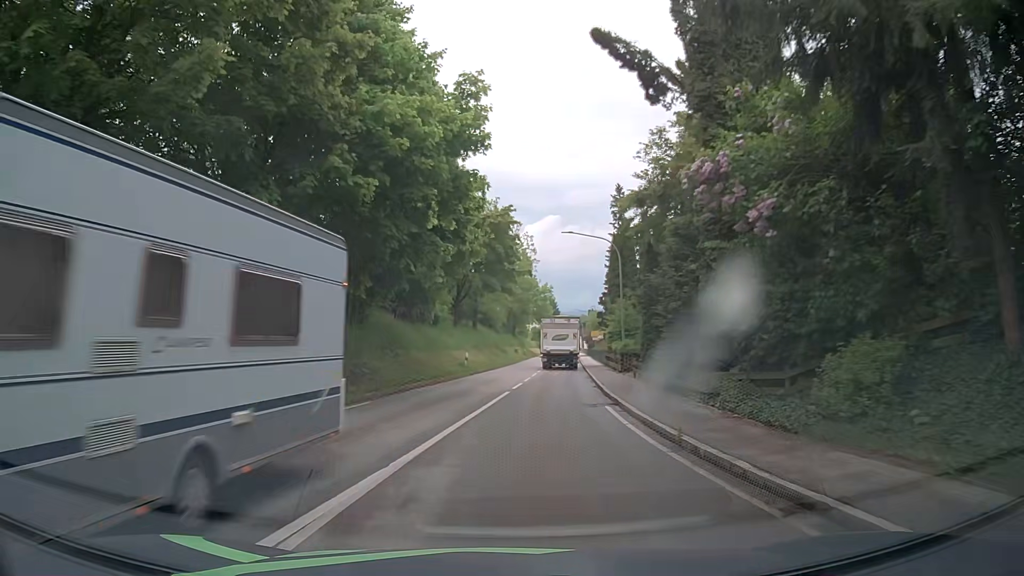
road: tertiary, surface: asphalt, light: Day
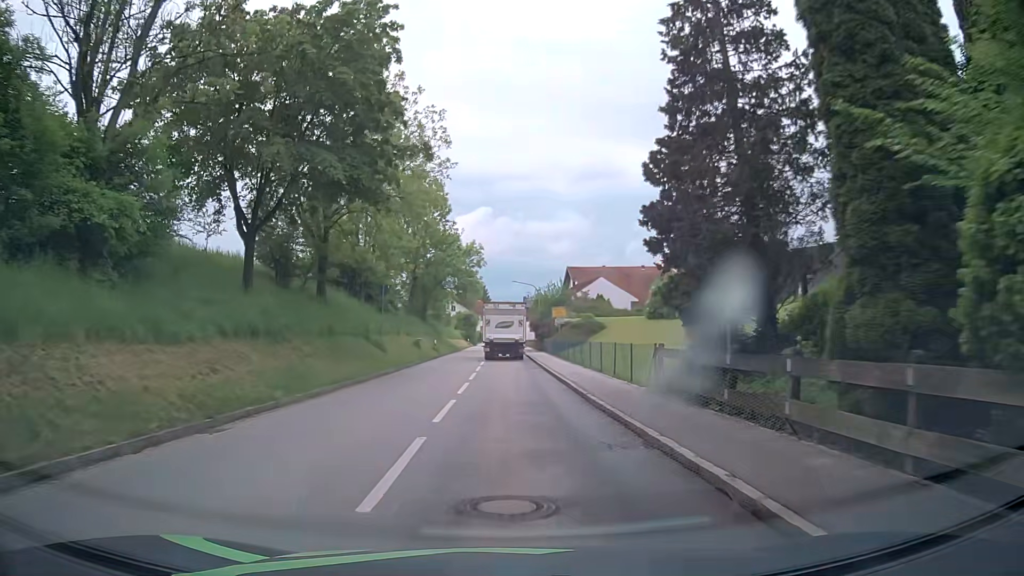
(+2.5, +36.4) m; +6°
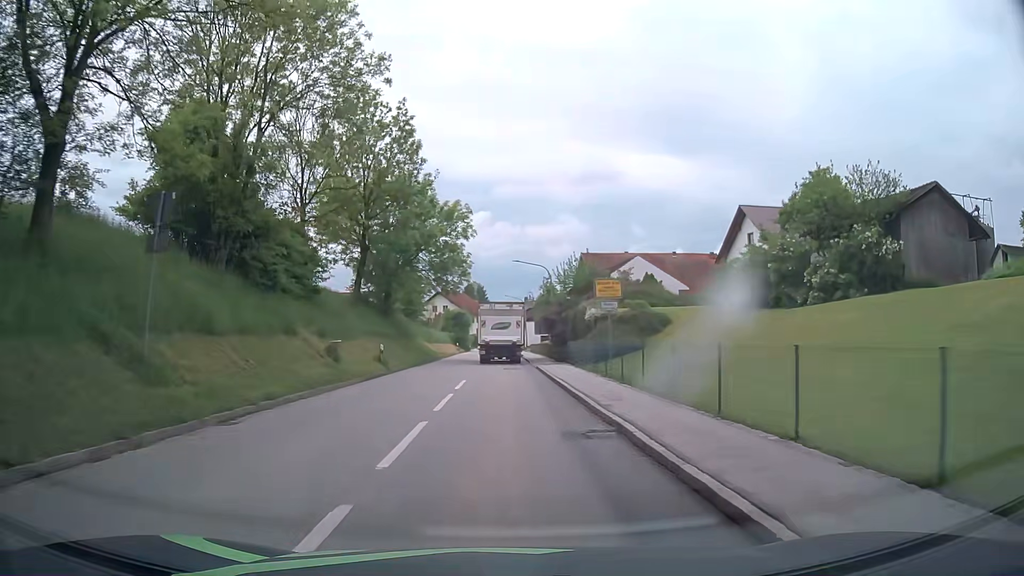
(-0.1, +22.3) m; 0°
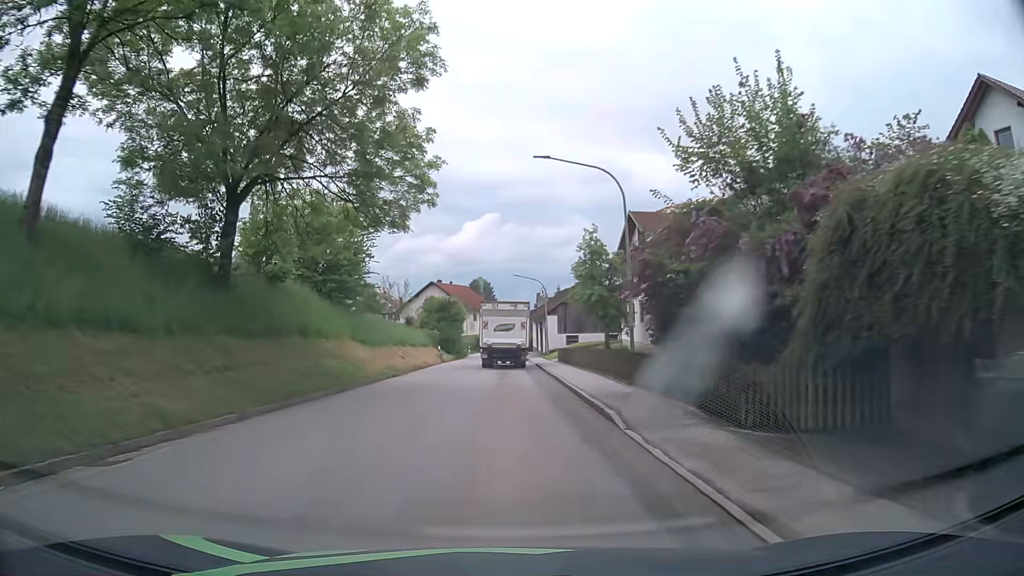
(-0.2, +30.3) m; -1°
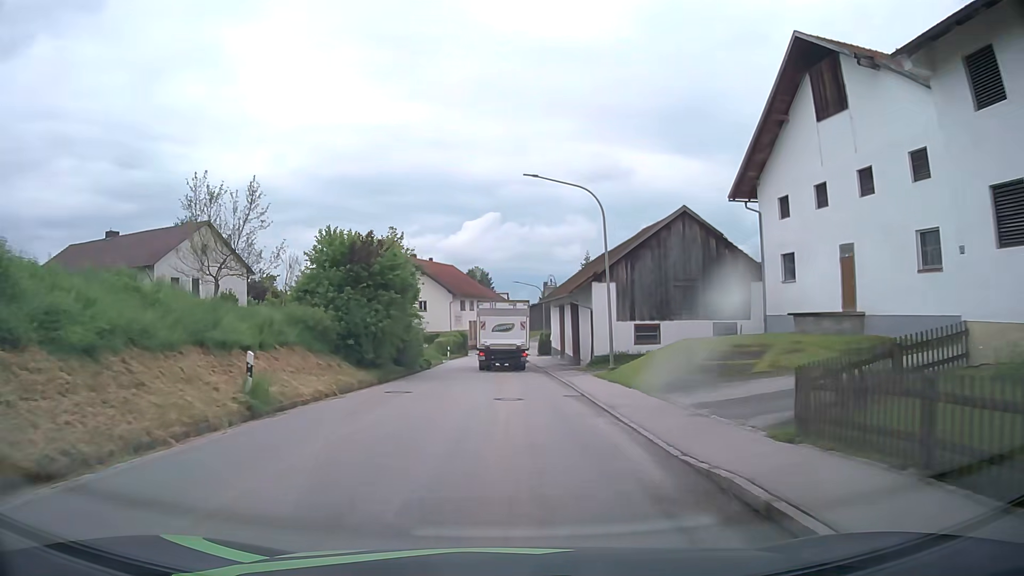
(-0.1, +37.3) m; 0°
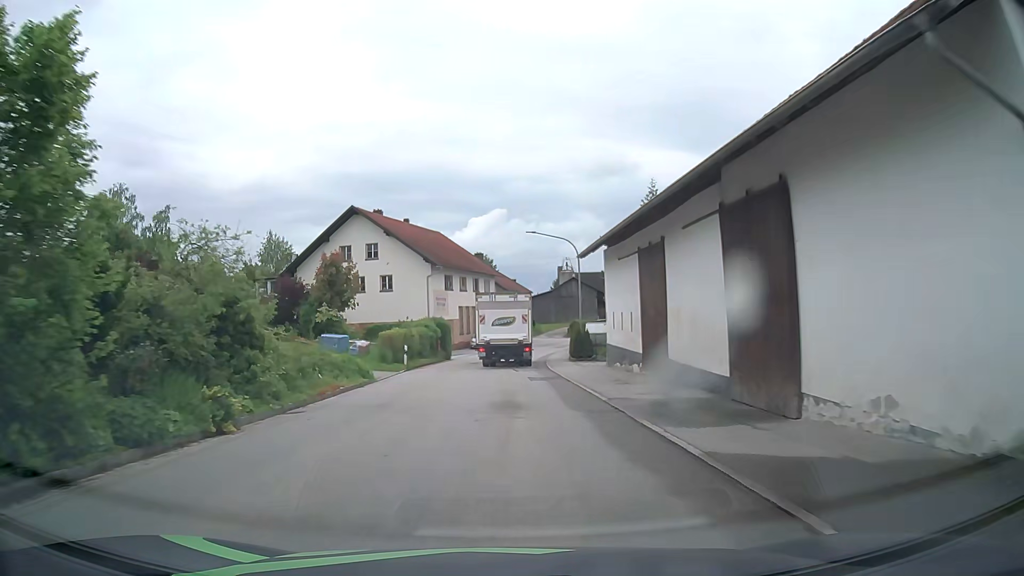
(-0.1, +29.3) m; -1°
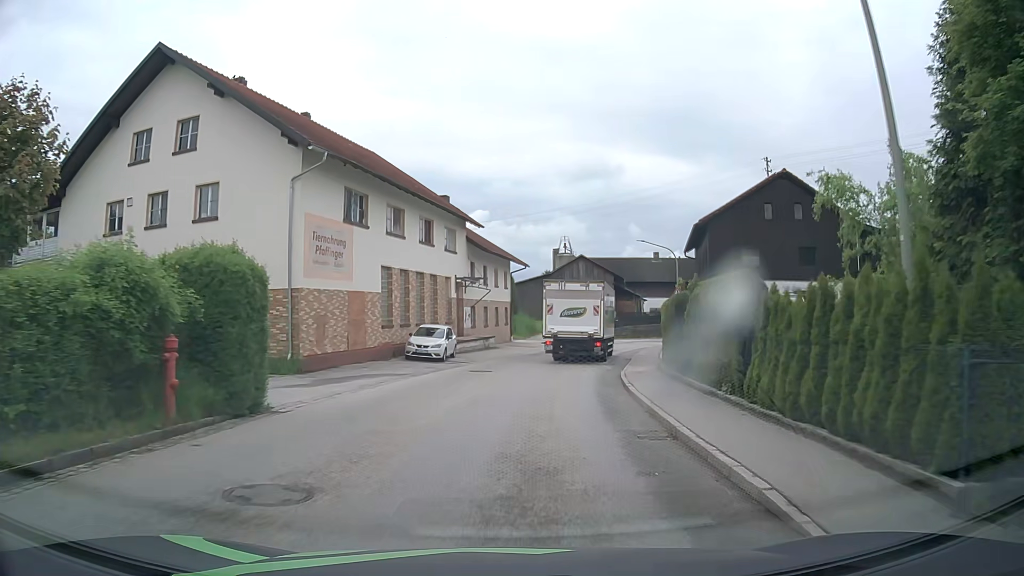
(0.0, +33.1) m; +2°
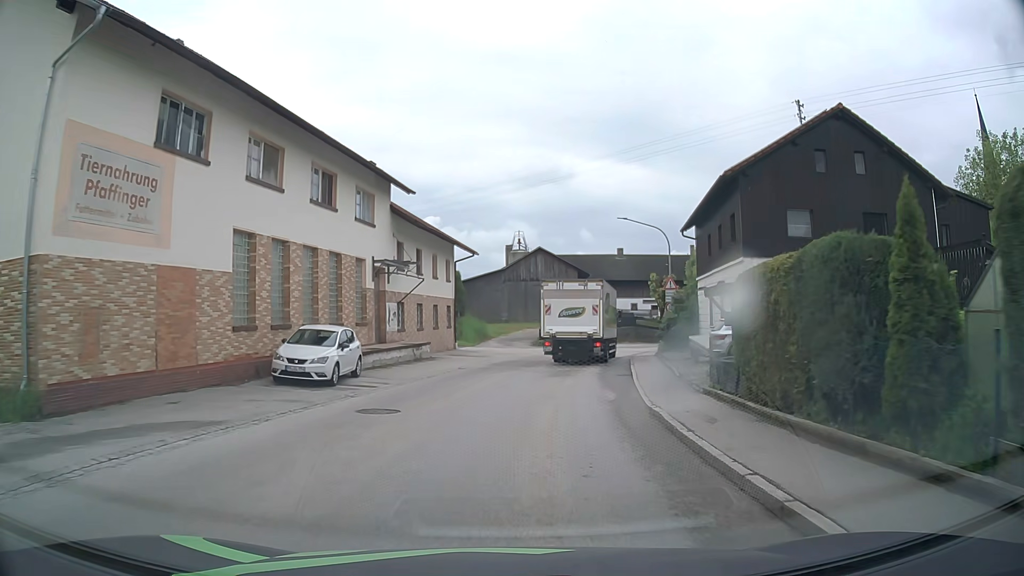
(+0.4, +11.2) m; +4°
(0, +10) (+1, +20) (+3, +30) (+5, +40) (+9, +49) (+14, +57) (+20, +65) (+27, +73) (+34, +80) (+41, +87) m
